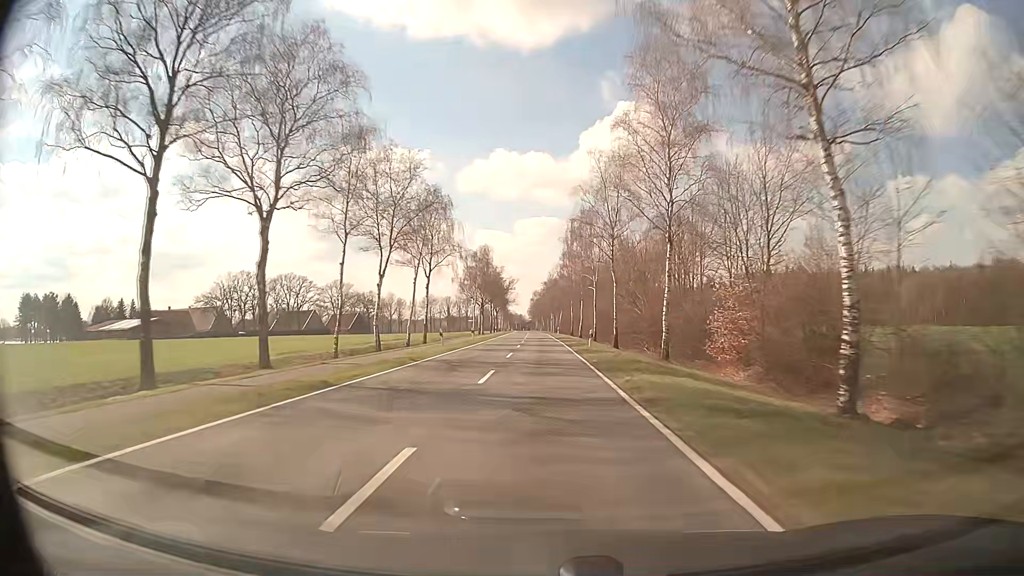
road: secondary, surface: asphalt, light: Day
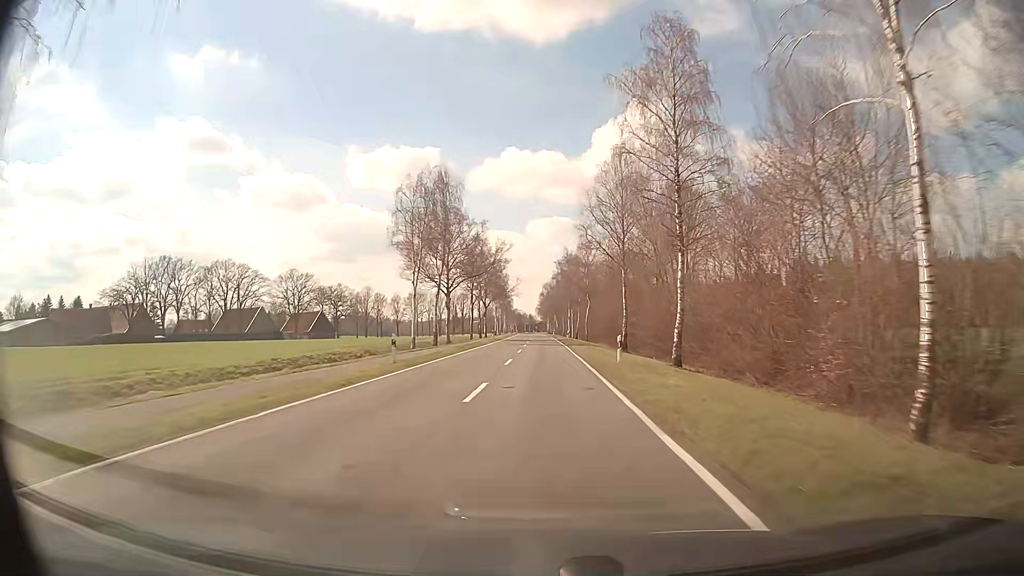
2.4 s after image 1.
(-0.5, +63.3) m; -1°
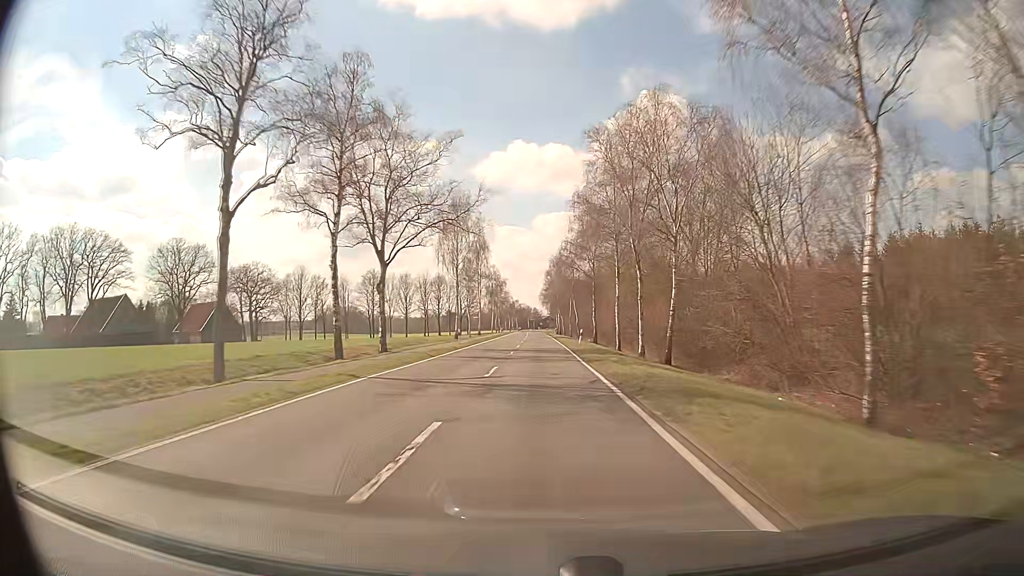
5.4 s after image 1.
(0.0, +79.3) m; -1°
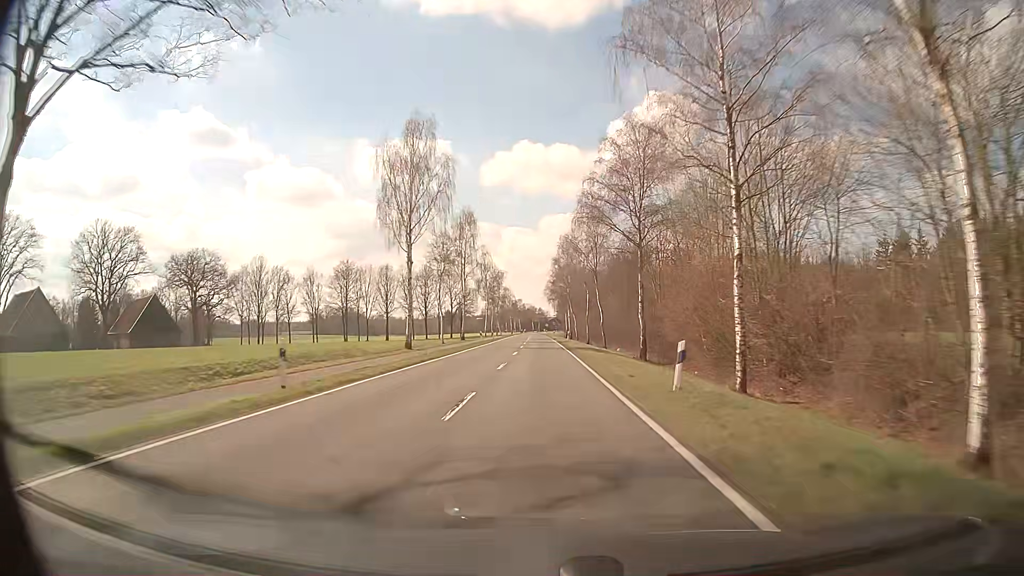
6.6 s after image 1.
(-0.1, +31.7) m; -1°
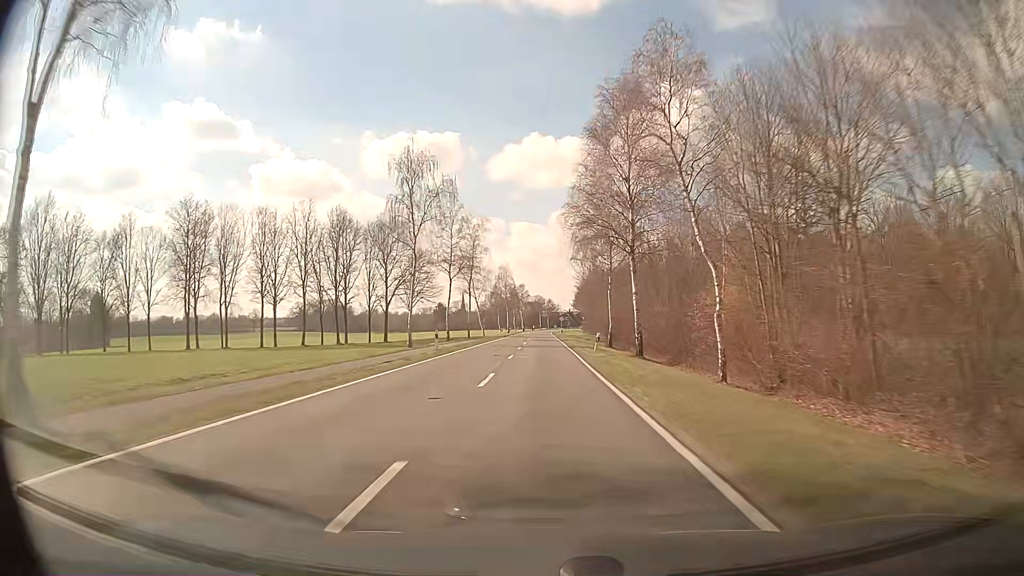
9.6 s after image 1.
(-0.3, +79.3) m; 0°
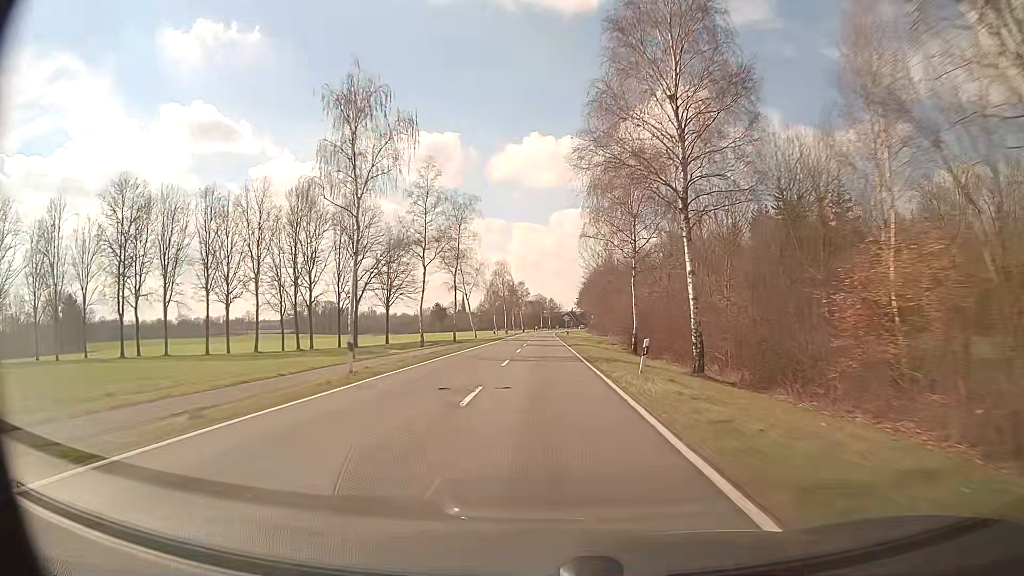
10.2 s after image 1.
(-0.1, +15.9) m; 0°
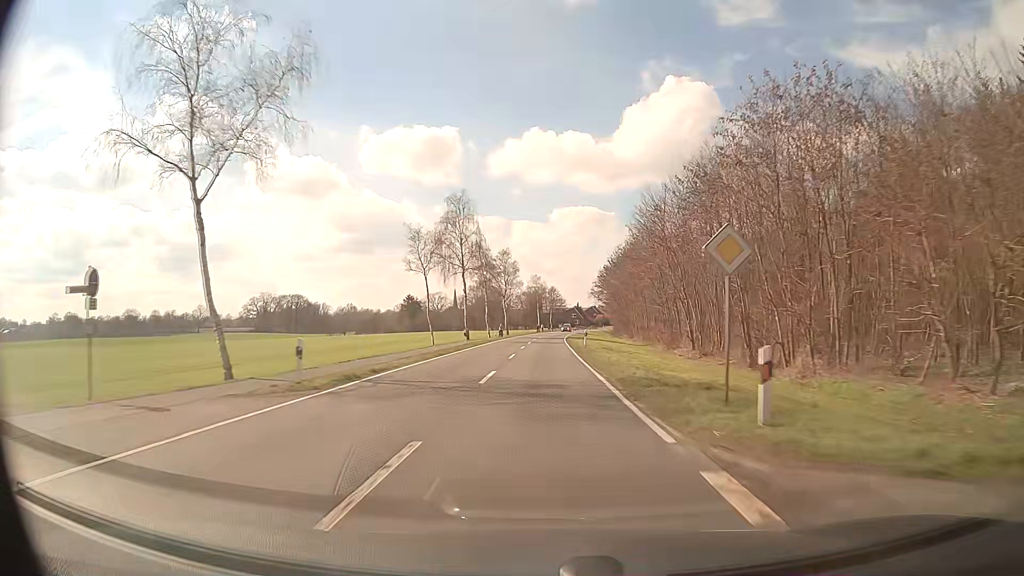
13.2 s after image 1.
(0.0, +79.4) m; 0°
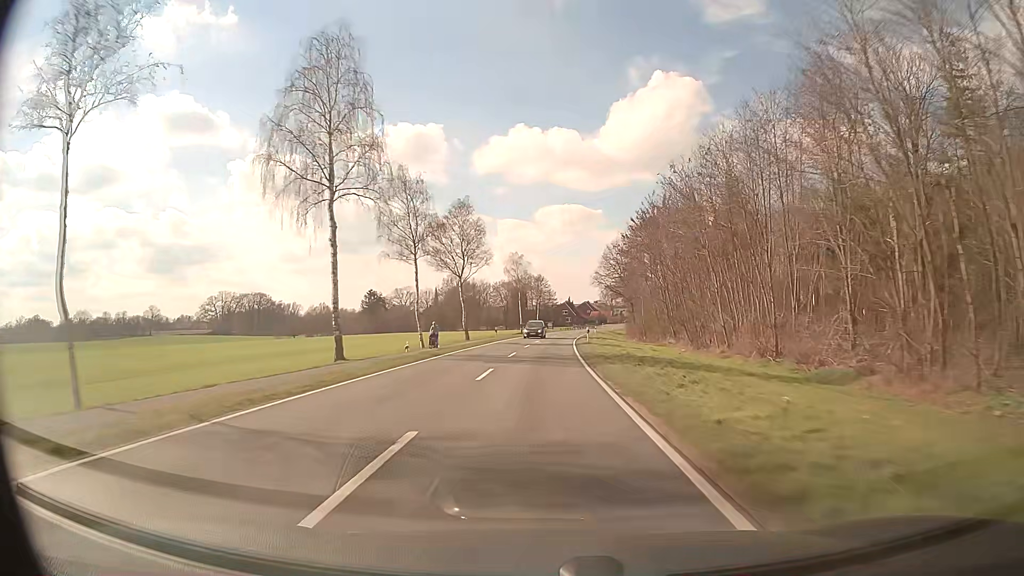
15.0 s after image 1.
(+0.3, +47.6) m; +1°
(0, +10) (0, +20) (0, +30) (+1, +40) (+1, +50) (+1, +60) (+2, +70) (+3, +80) (+4, +90) (+5, +100) m
